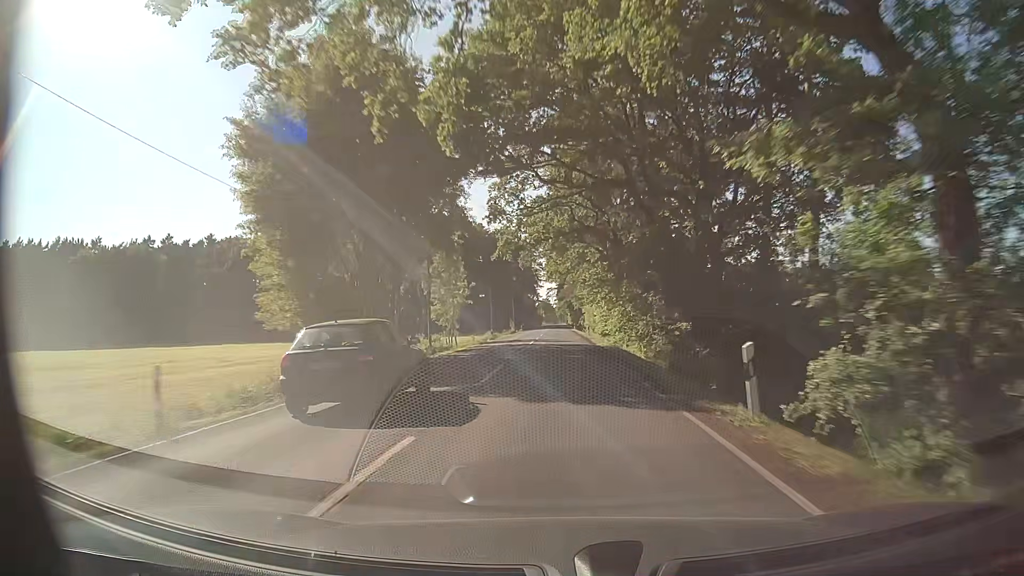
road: secondary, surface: asphalt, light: Day
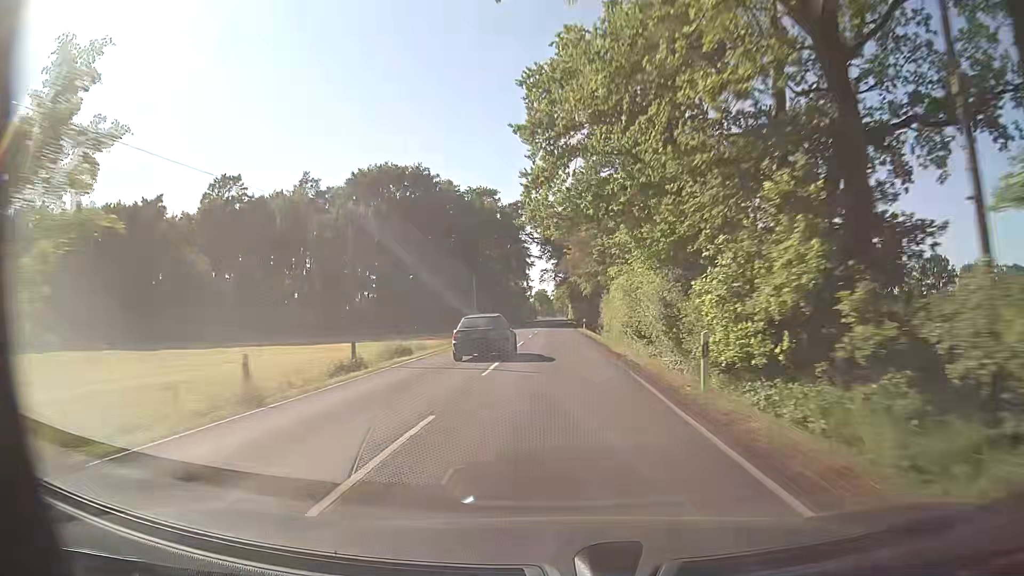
(+0.4, +46.8) m; +1°
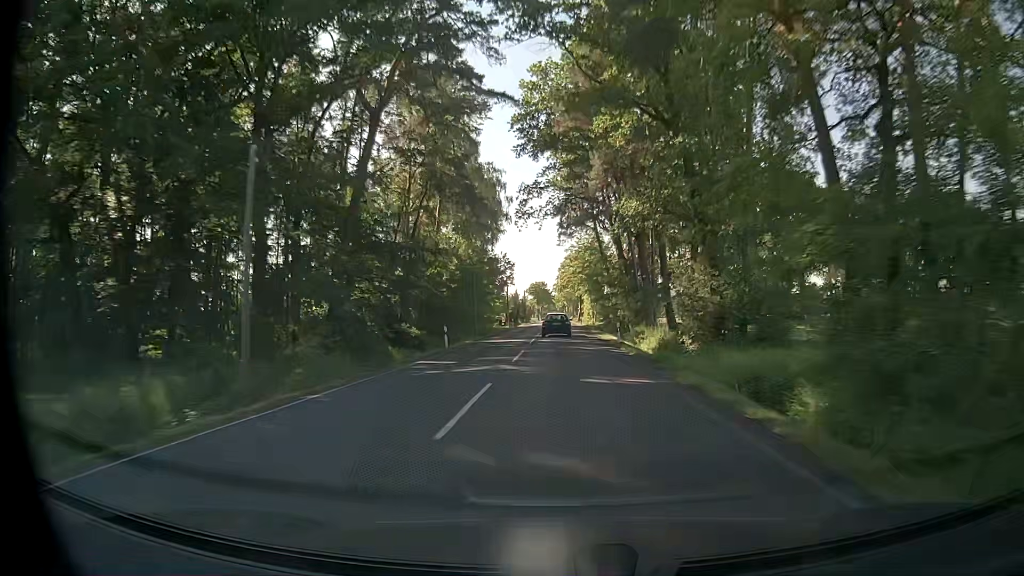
(-0.7, +80.7) m; 0°
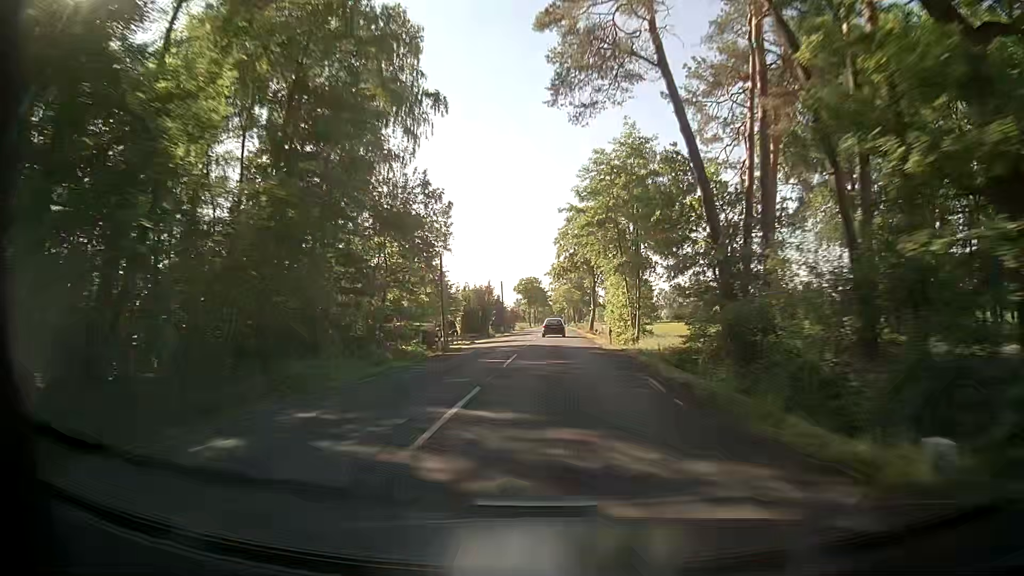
(+0.2, +48.7) m; 0°
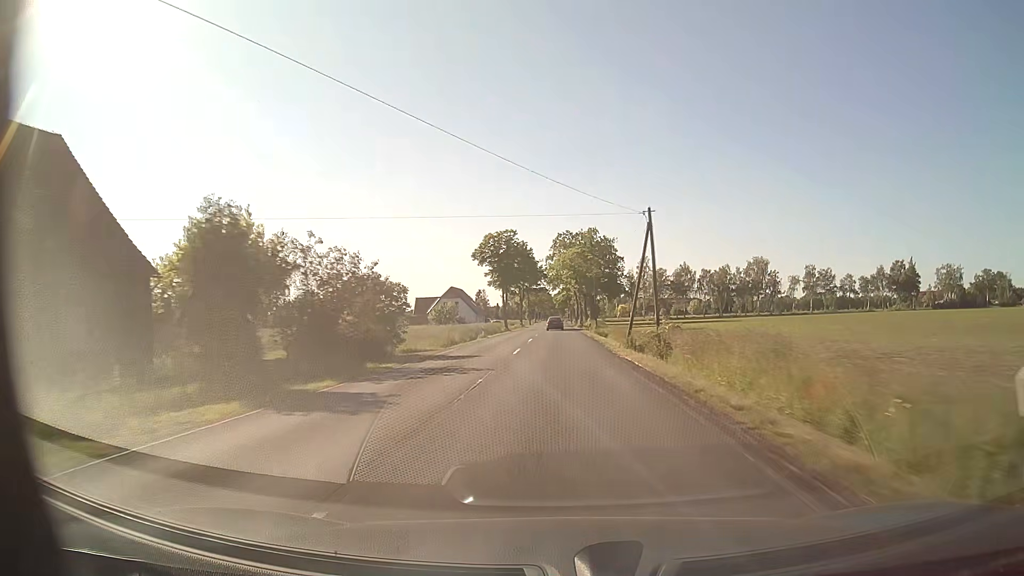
(-0.4, +80.8) m; 0°
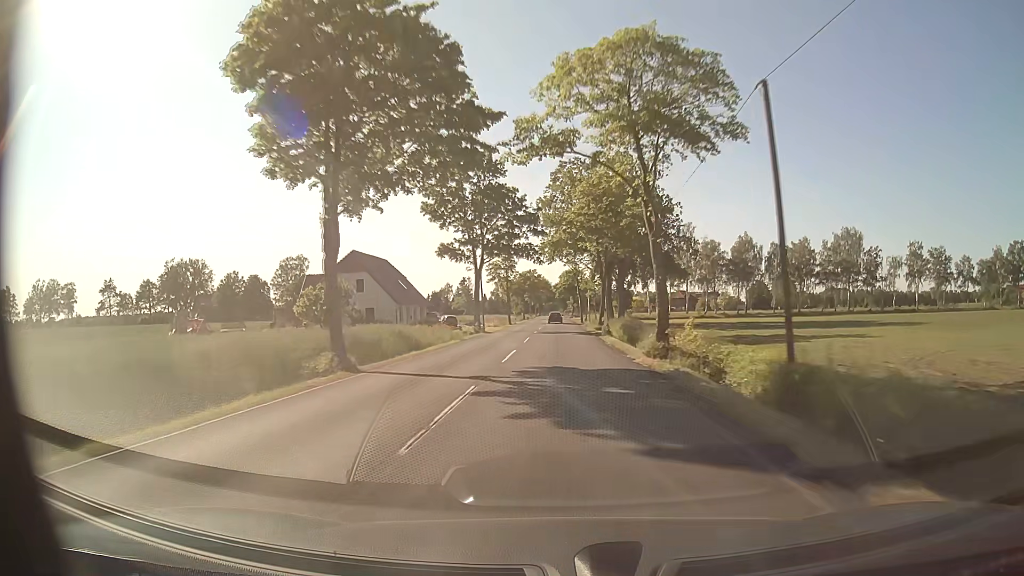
(-0.4, +64.6) m; 0°
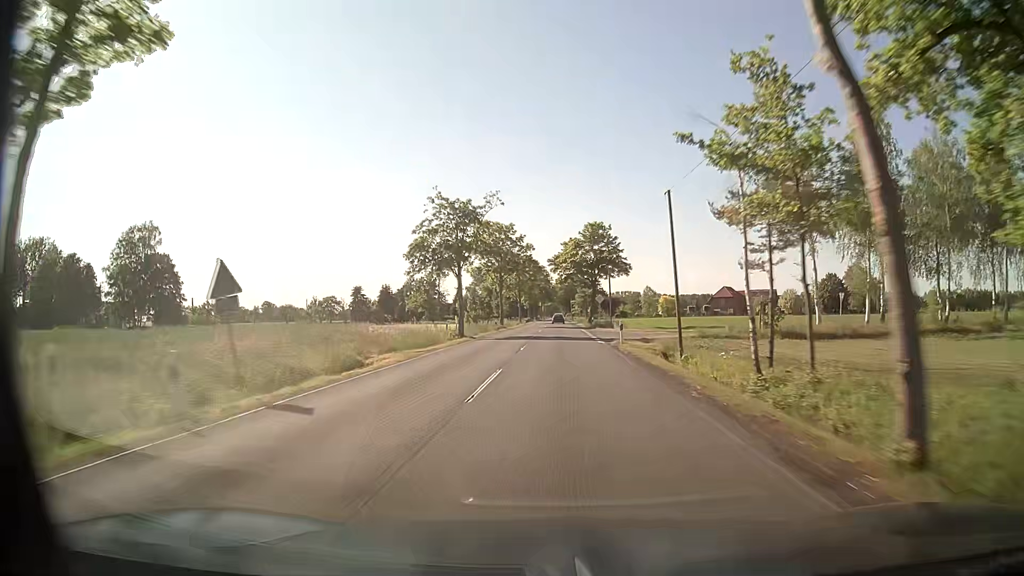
(-0.1, +80.8) m; 0°
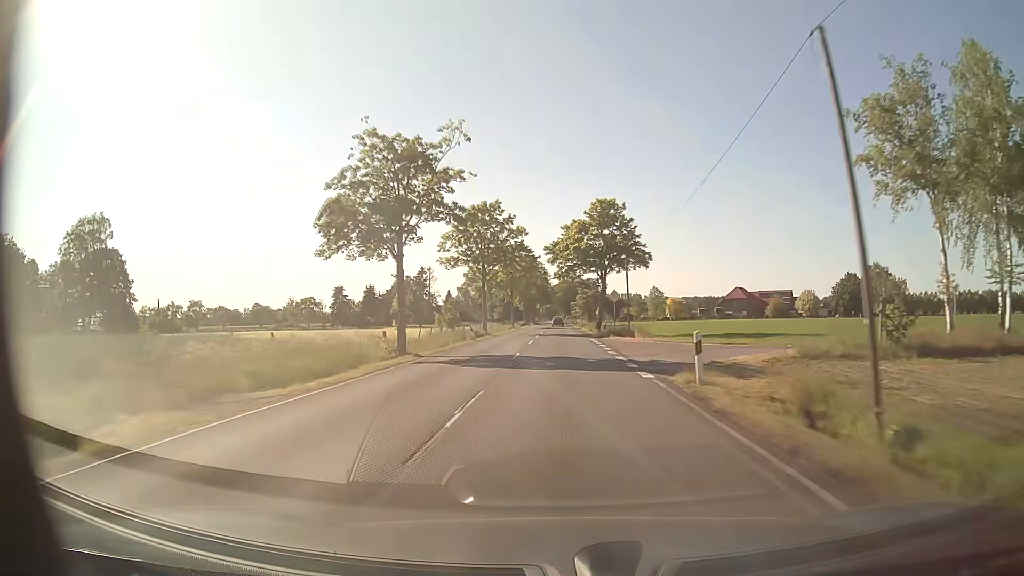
(0.0, +16.1) m; 0°
(0, +10) (0, +20) (0, +30) (0, +40) (0, +50) (0, +60) (0, +70) (0, +80) (0, +90) (0, +100) m
